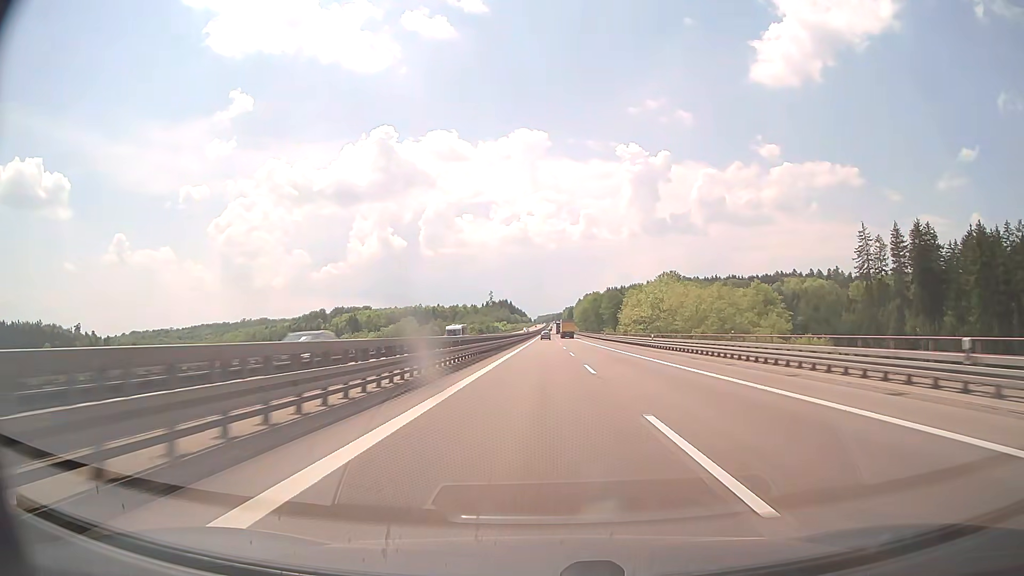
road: motorway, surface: concrete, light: Day
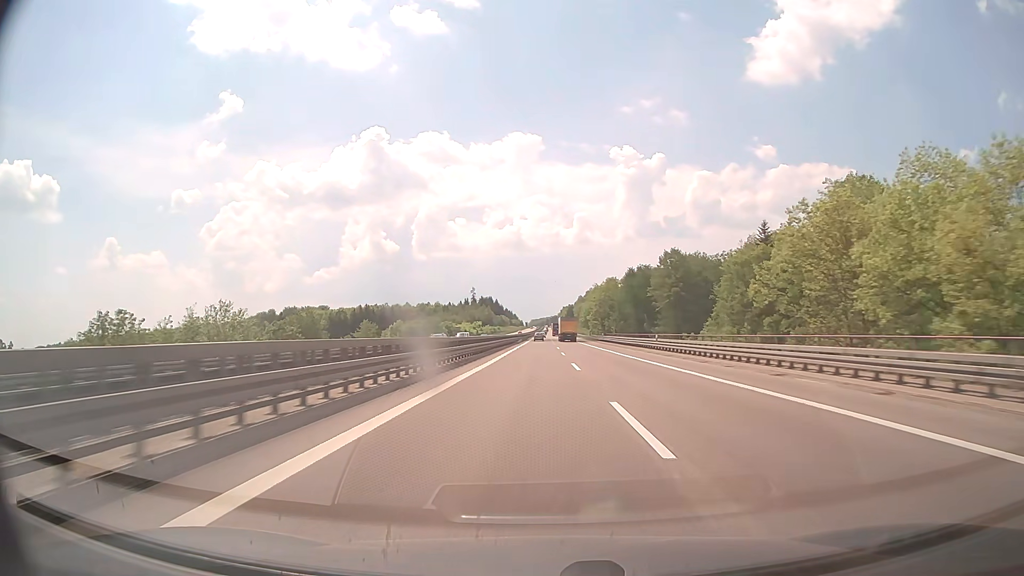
(+0.6, +105.2) m; +1°
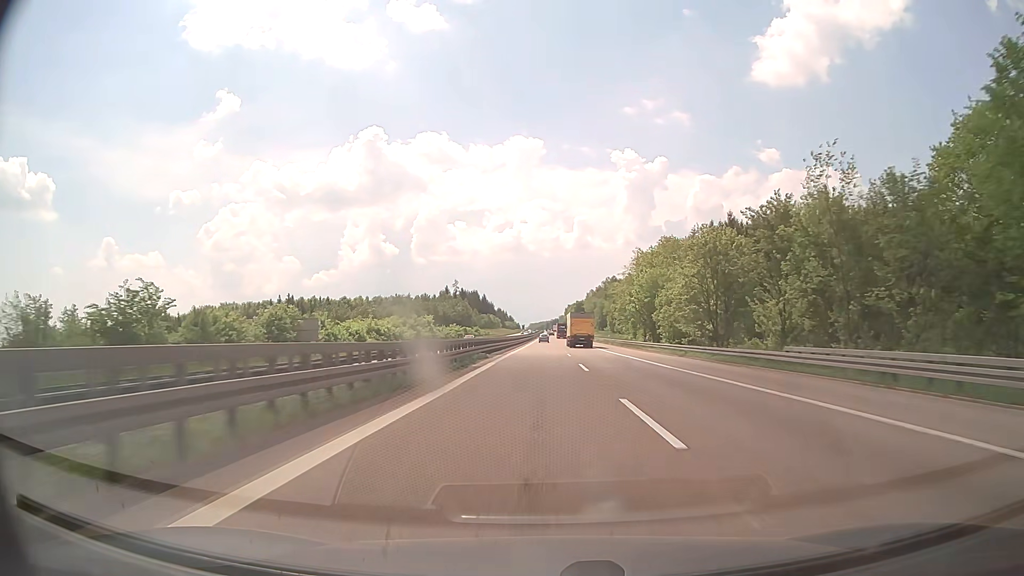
(-0.5, +104.7) m; 0°
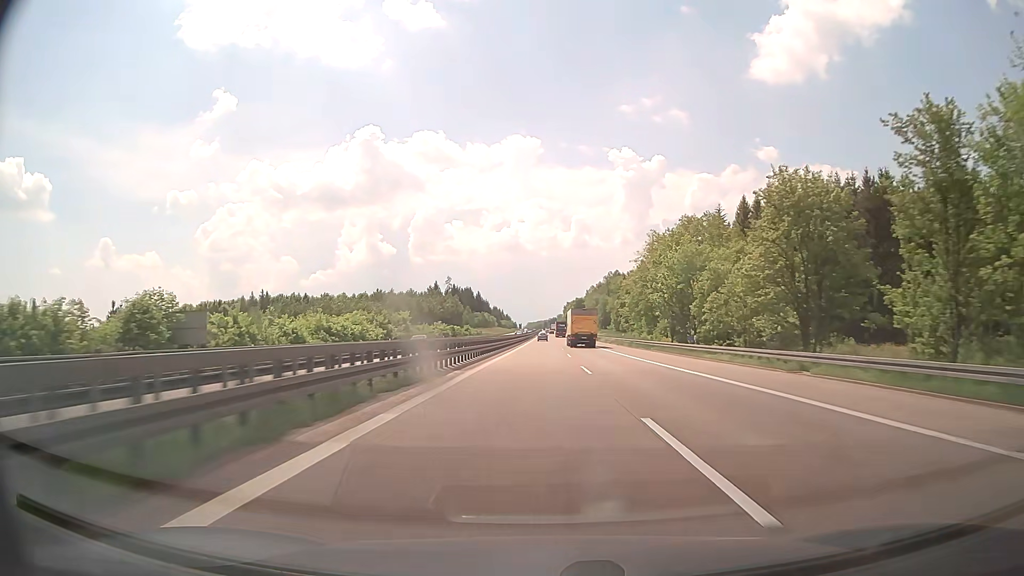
(+0.1, +20.9) m; 0°
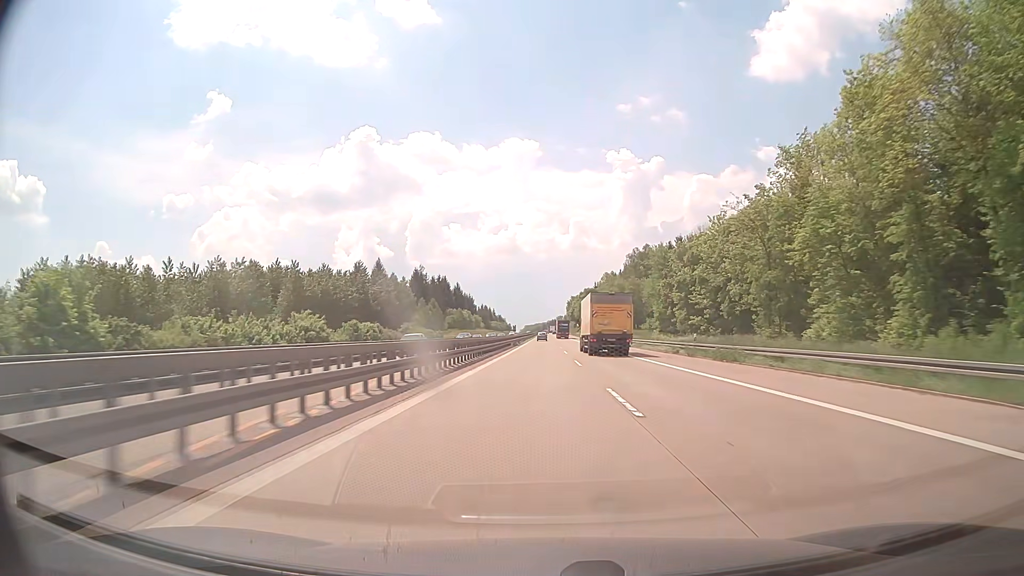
(+0.3, +83.9) m; 0°
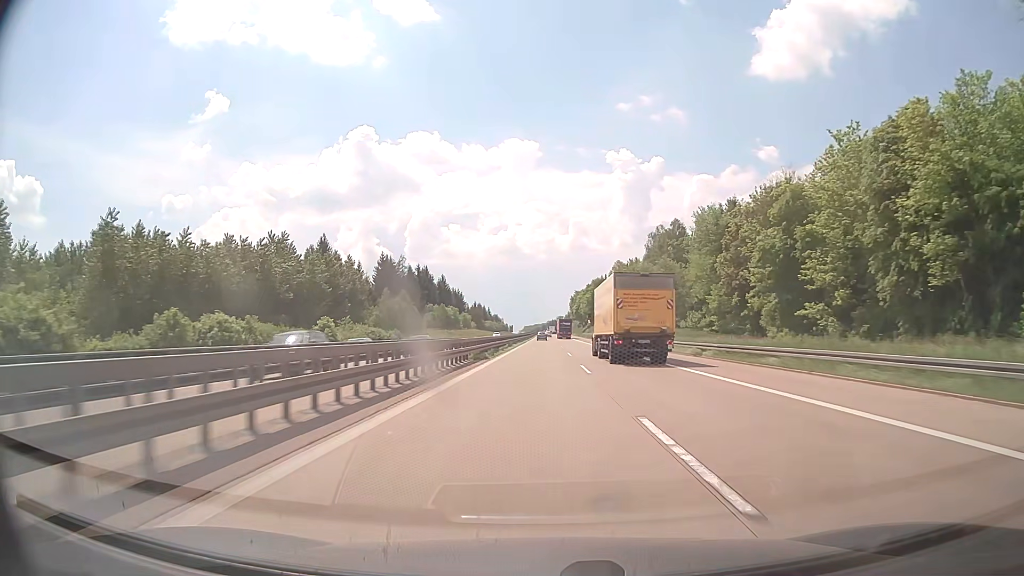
(+0.1, +42.0) m; 0°
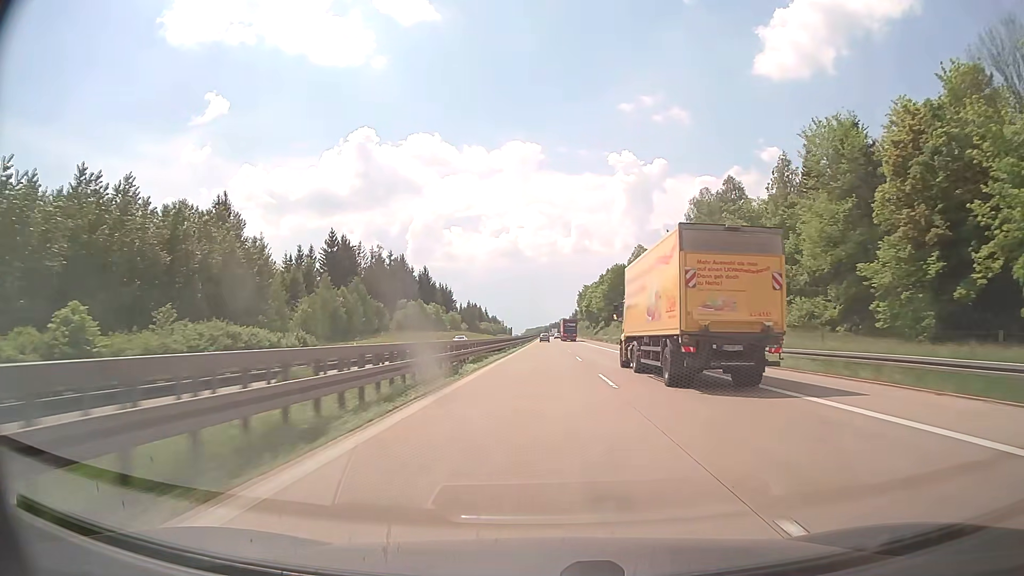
(-0.2, +42.0) m; 0°
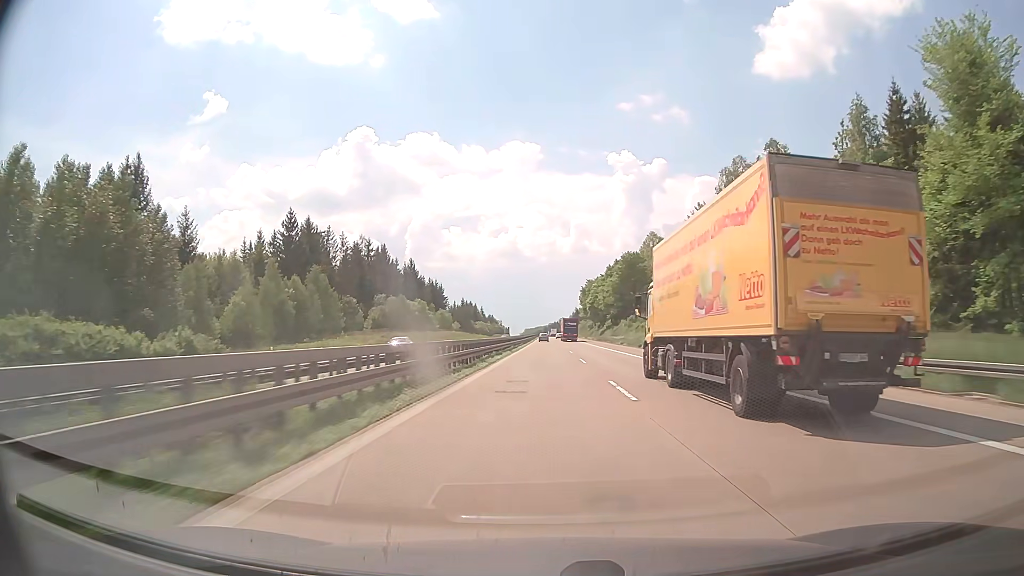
(0.0, +21.0) m; 0°
(0, +10) (0, +20) (0, +30) (0, +40) (0, +50) (0, +60) (0, +70) (0, +80) (0, +90) (0, +100) m
